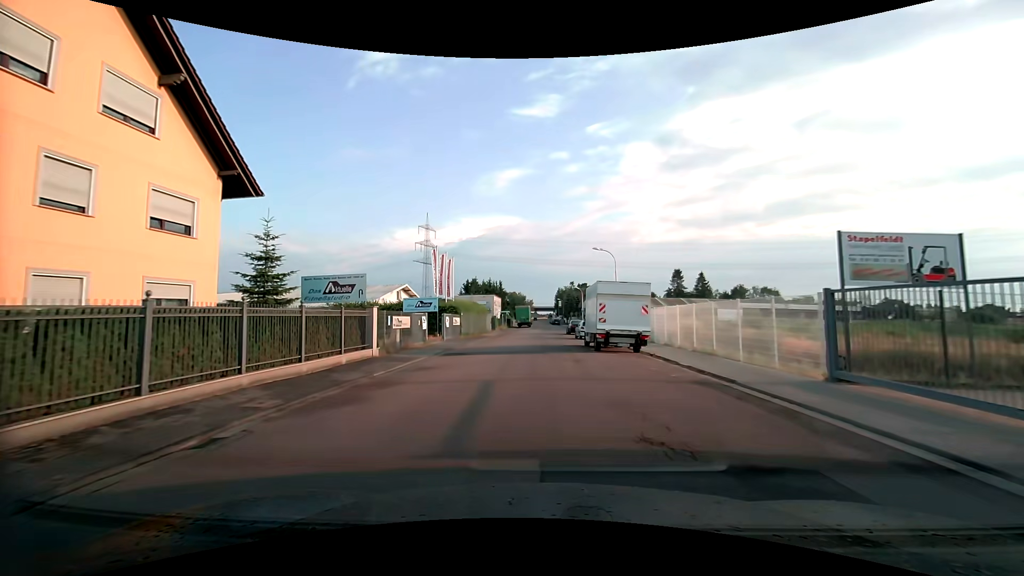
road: unclassified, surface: asphalt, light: Day
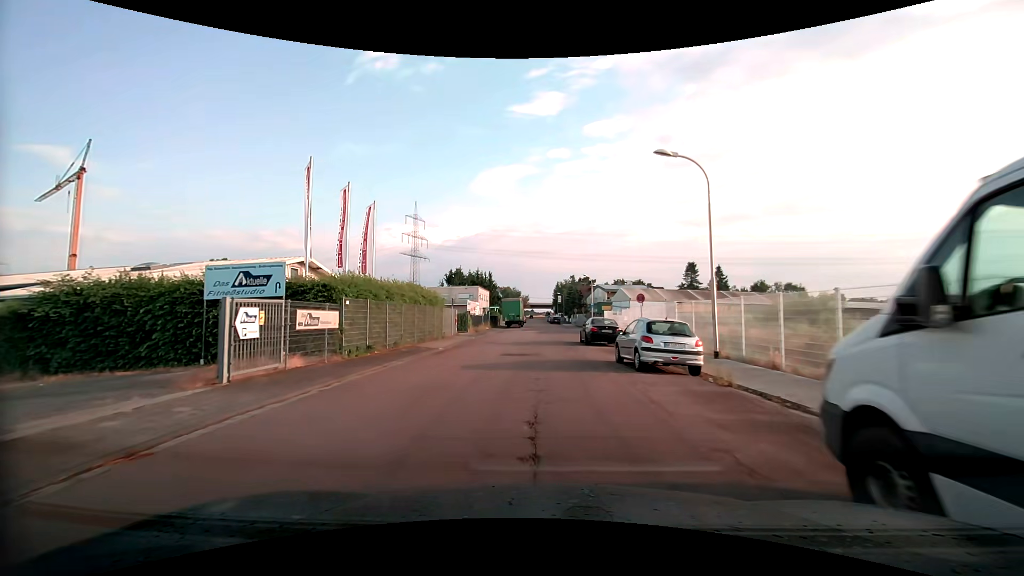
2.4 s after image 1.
(+0.1, +23.8) m; 0°
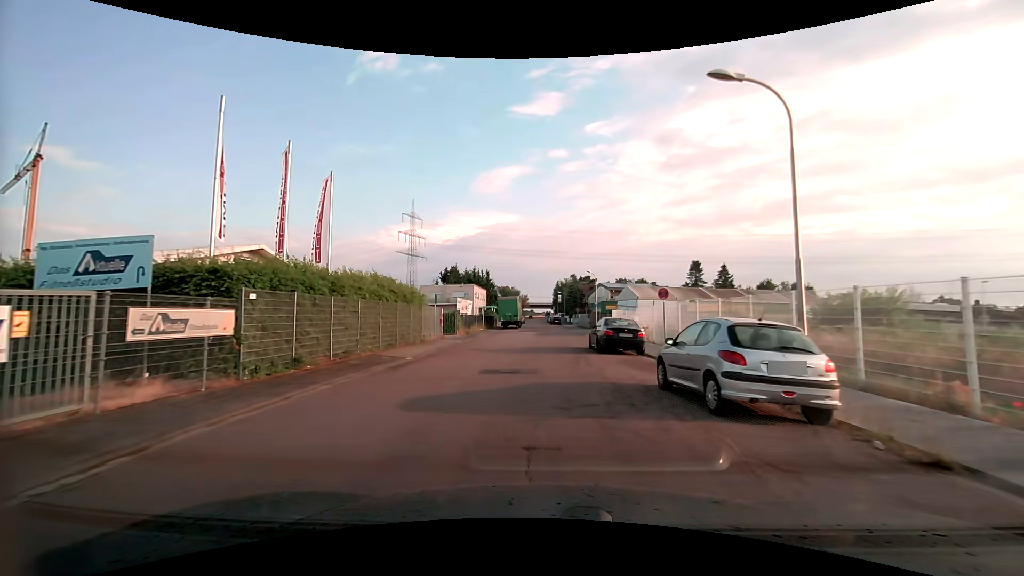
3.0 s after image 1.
(0.0, +5.8) m; 0°
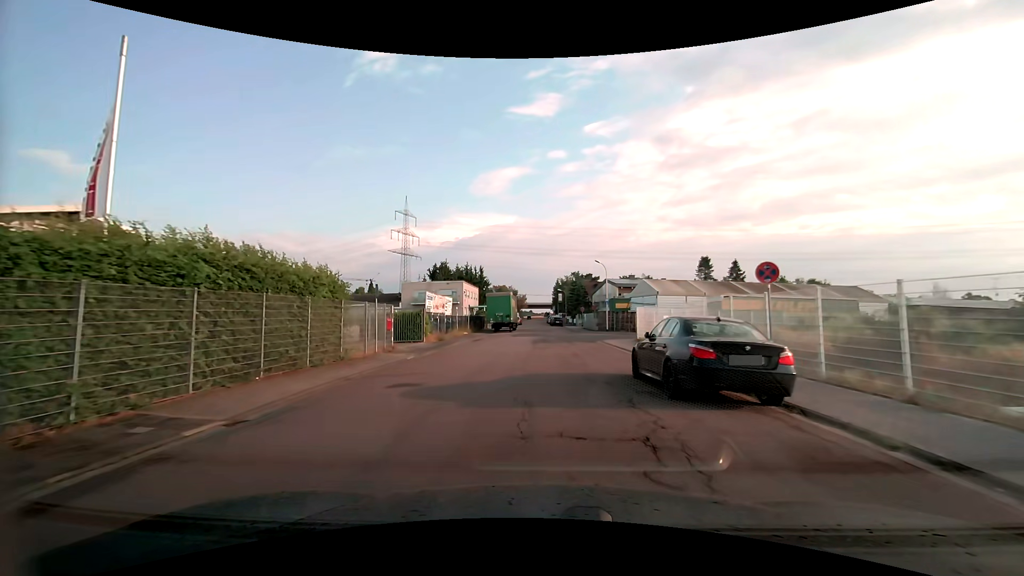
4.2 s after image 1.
(0.0, +11.5) m; 0°
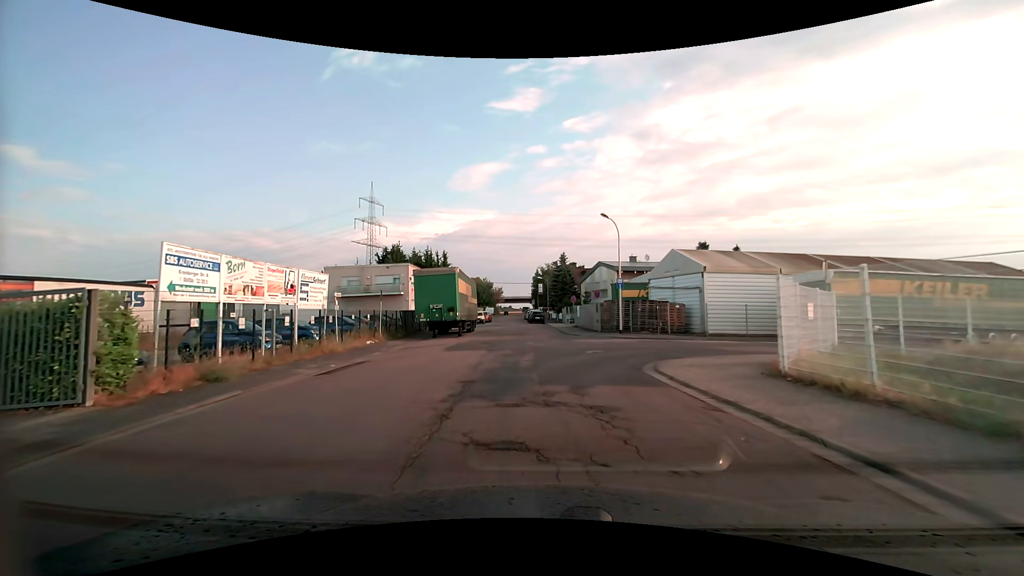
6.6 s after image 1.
(+0.6, +21.1) m; +2°
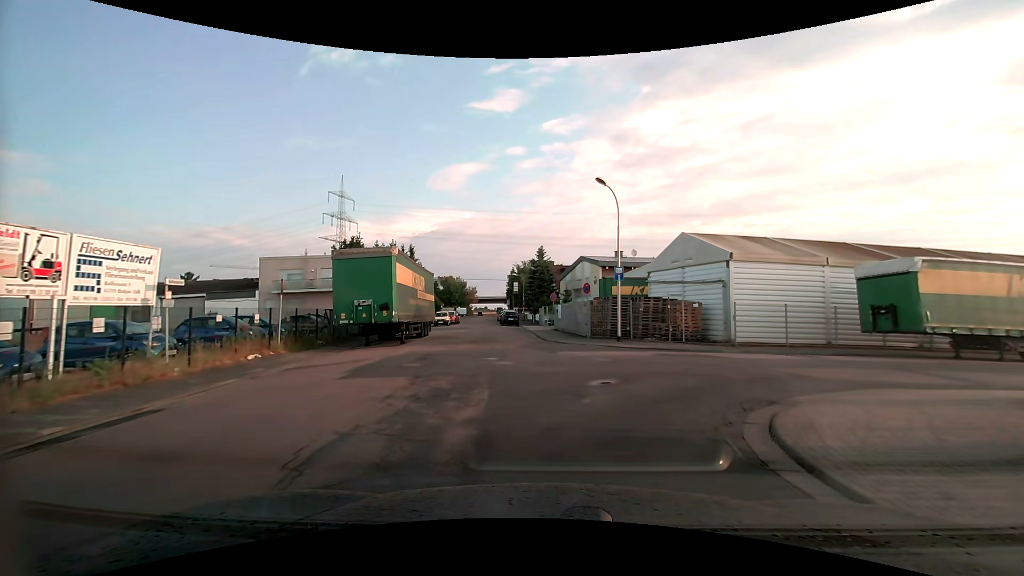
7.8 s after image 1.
(+0.1, +8.0) m; +3°
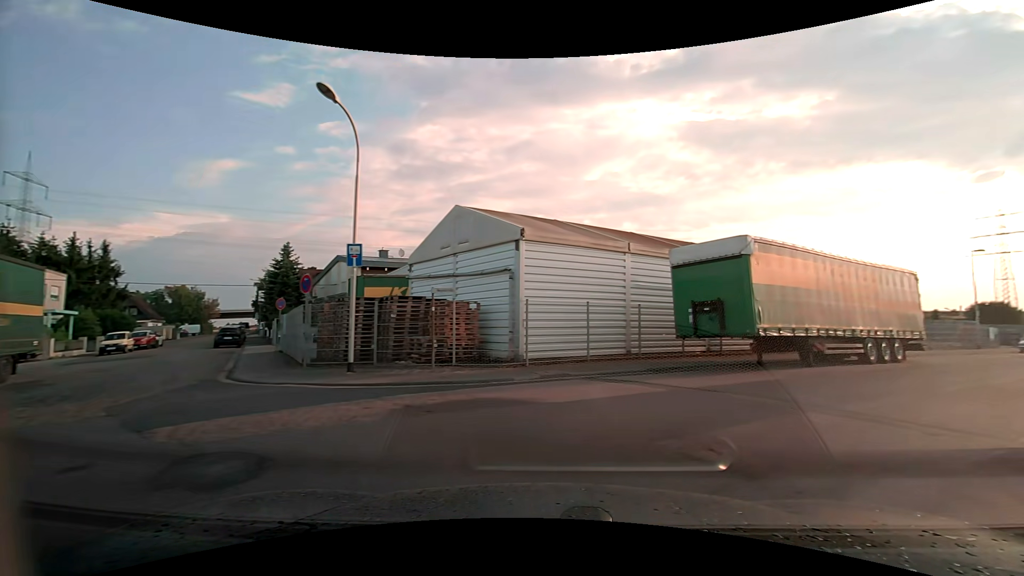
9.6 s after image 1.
(+1.5, +9.3) m; +23°
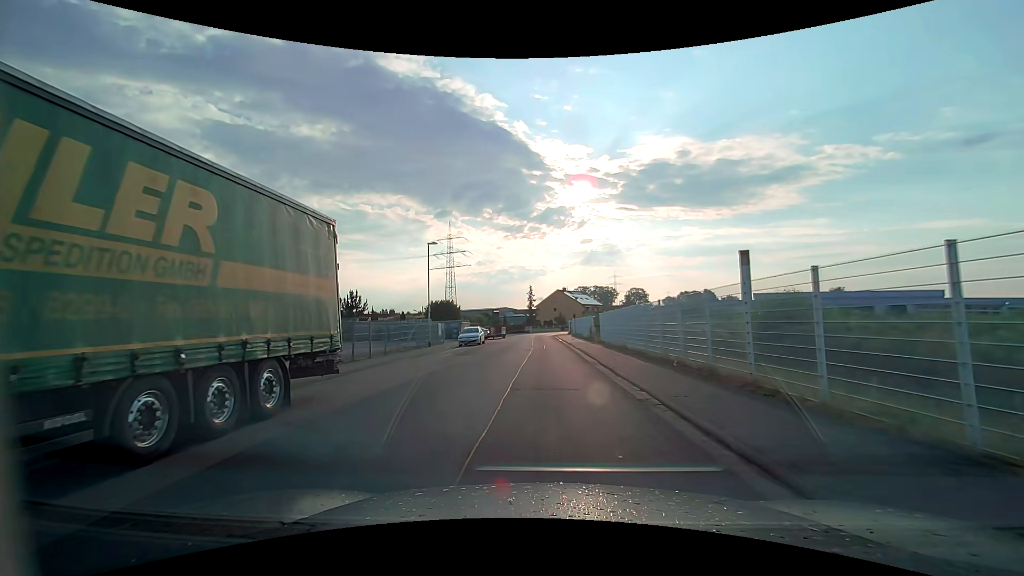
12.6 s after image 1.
(+9.4, +13.2) m; +53°
(0, +10) (0, +20) (0, +30) (0, +40) (0, +50) (-1, +60) (-1, +70) (0, +80) (+1, +90) (+5, +99) m
